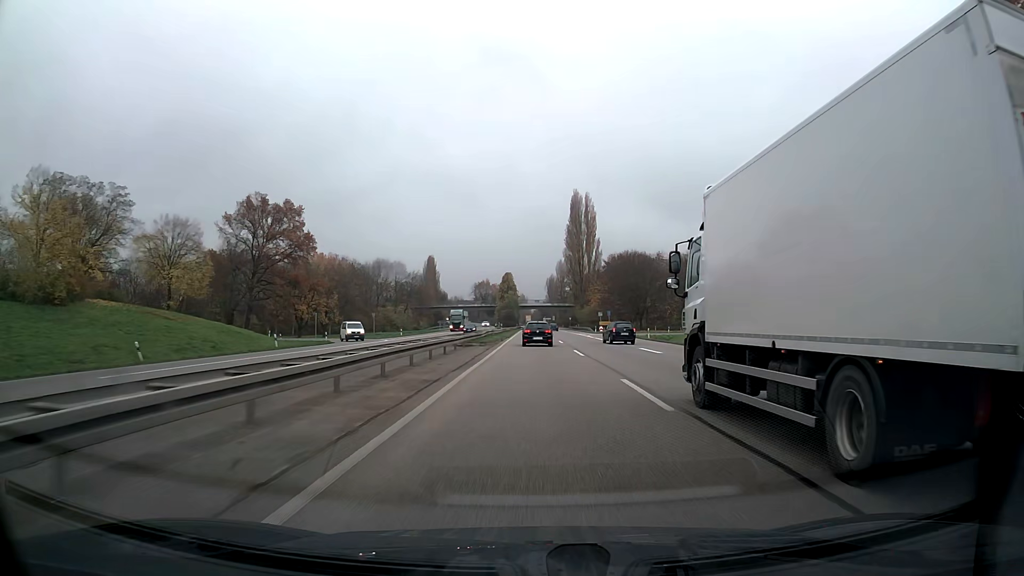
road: trunk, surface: asphalt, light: Day
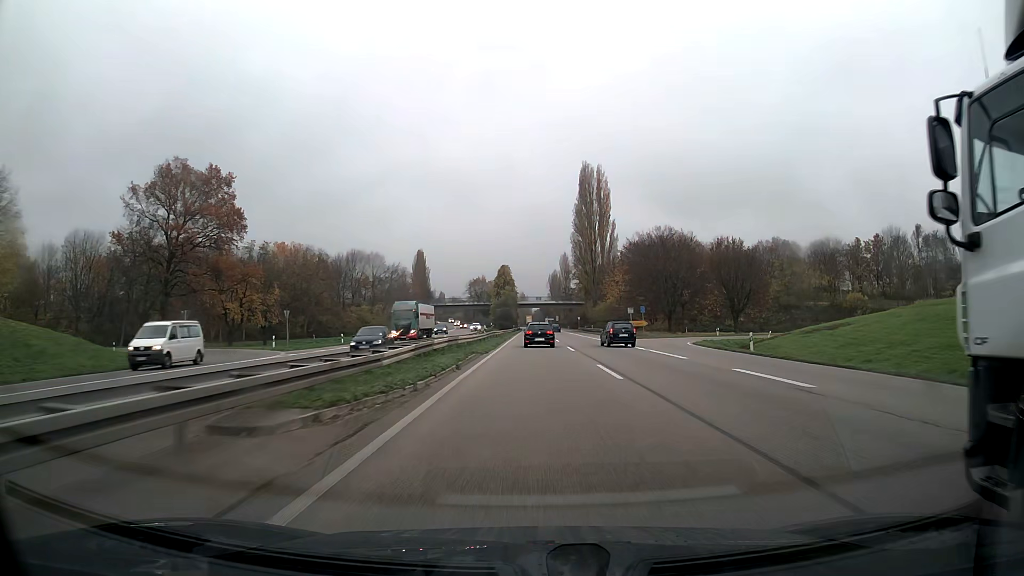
(0.0, +30.1) m; 0°
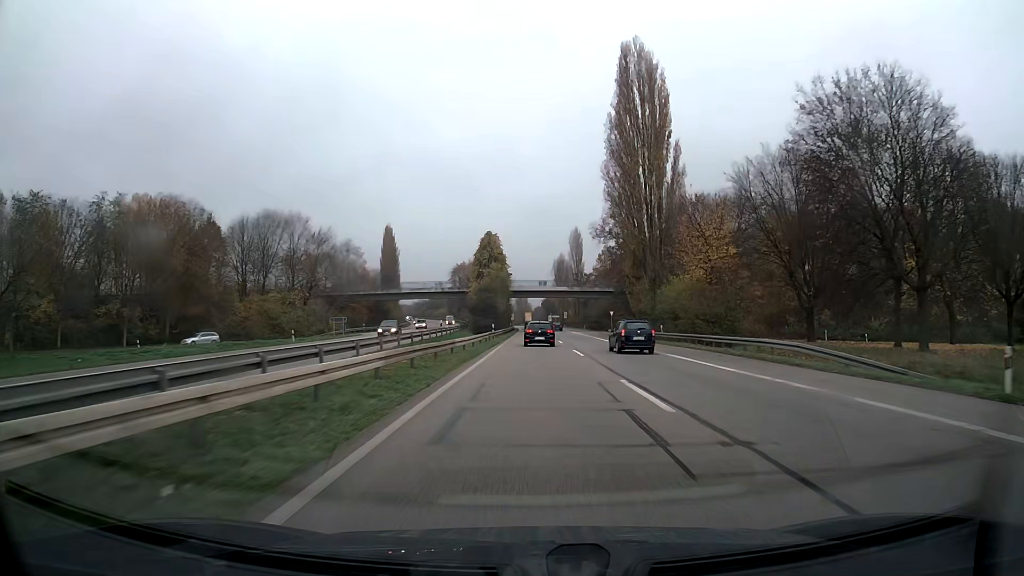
(0.0, +60.3) m; 0°
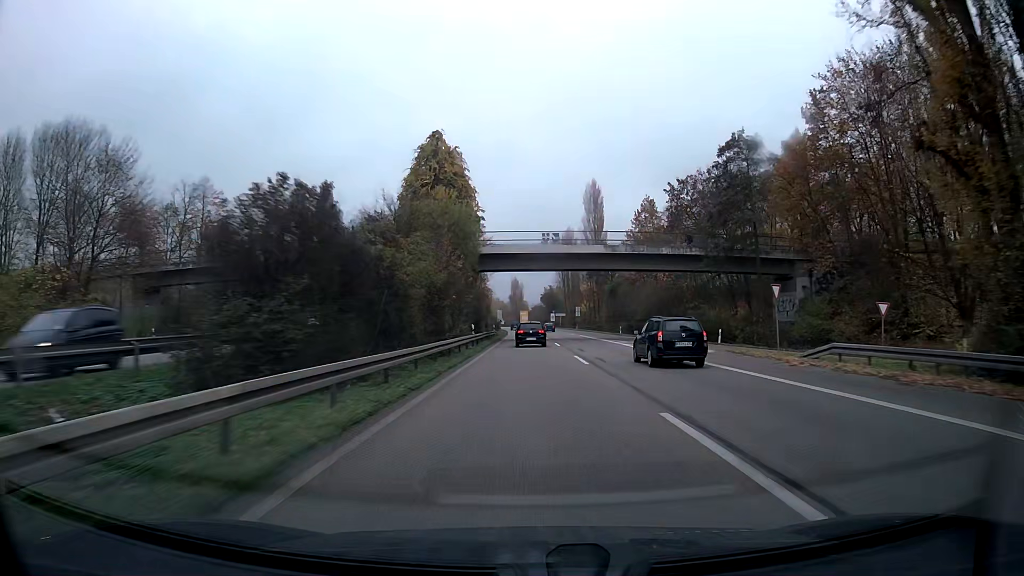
(+0.1, +60.4) m; 0°
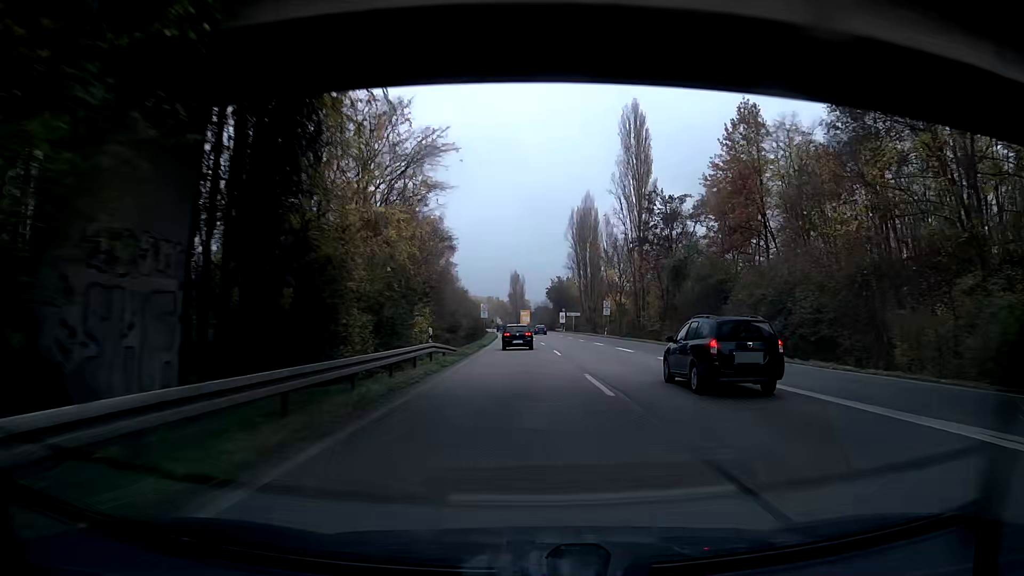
(-0.3, +45.4) m; -1°
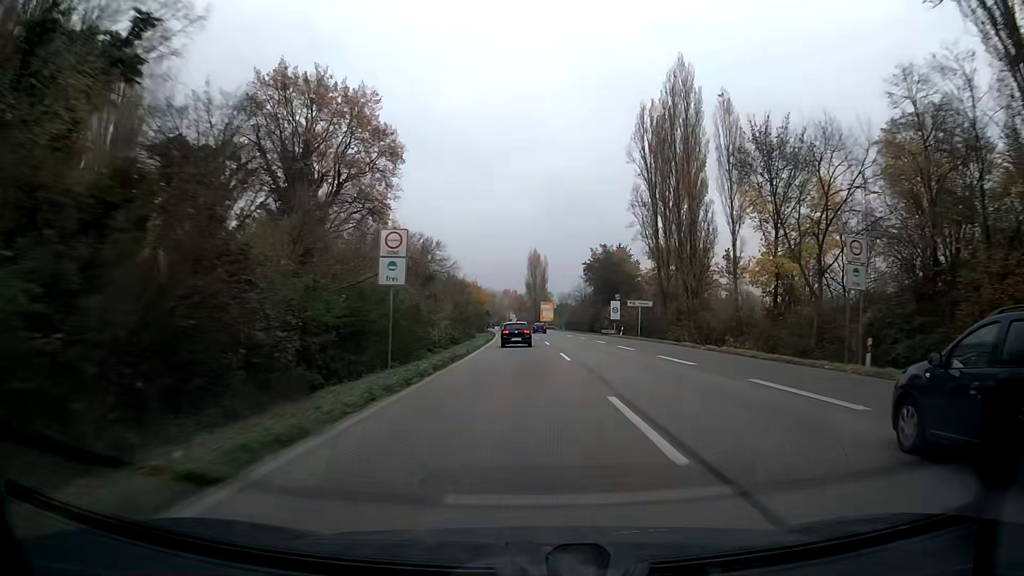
(-0.1, +60.5) m; -1°
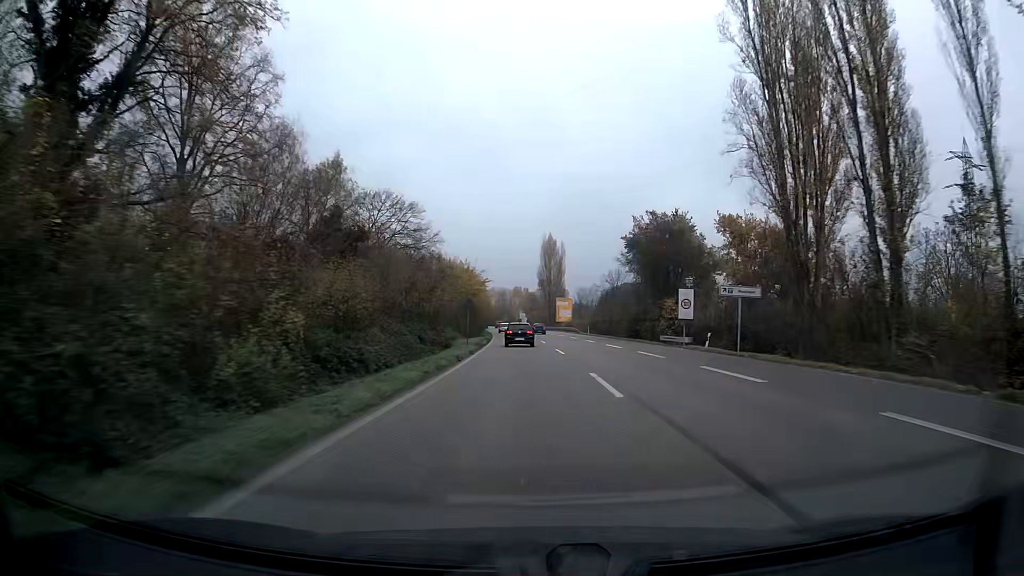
(-0.3, +30.3) m; -1°
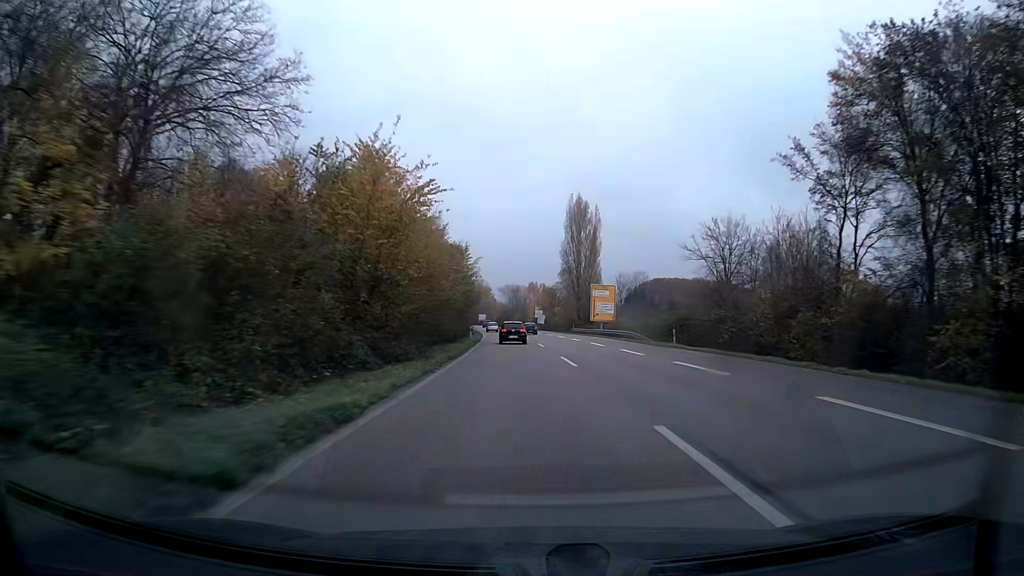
(-0.5, +45.5) m; -1°
(0, +10) (0, +20) (0, +30) (0, +40) (-1, +50) (-1, +60) (-1, +70) (-2, +80) (-3, +90) (-3, +100) m
